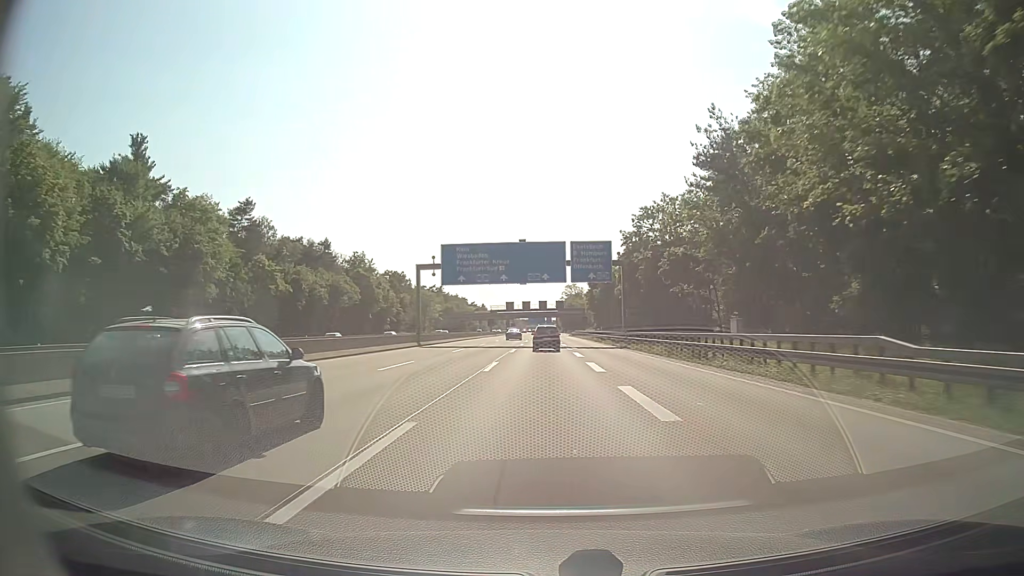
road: motorway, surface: asphalt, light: Day
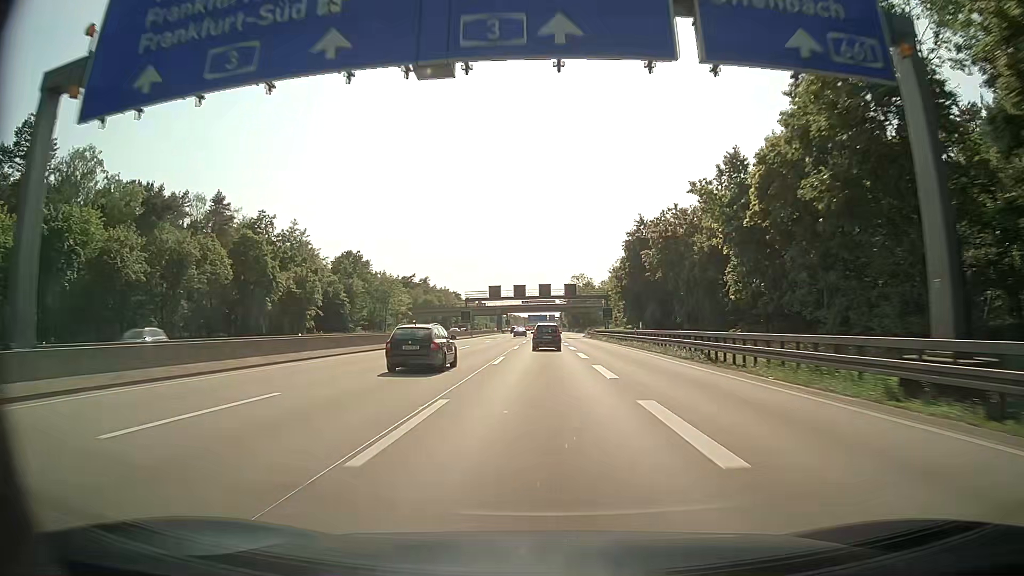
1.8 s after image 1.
(-0.1, +51.1) m; 0°
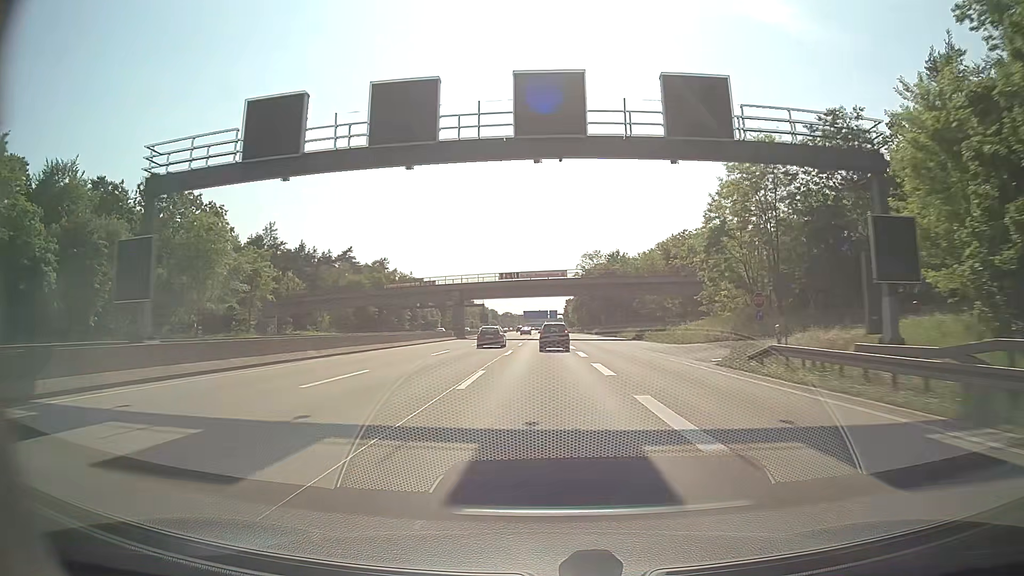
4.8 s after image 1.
(0.0, +83.0) m; 0°
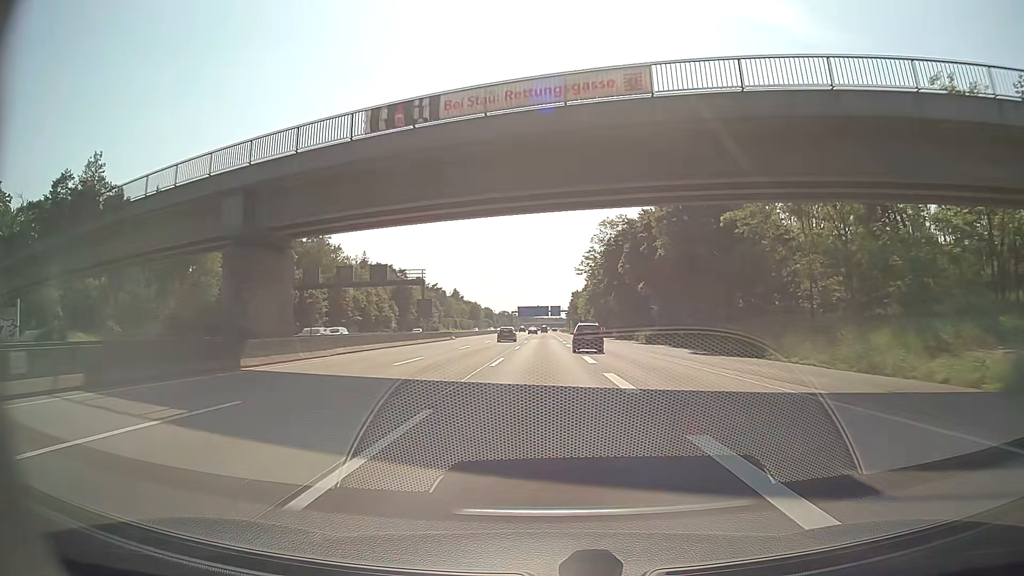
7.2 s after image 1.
(+0.1, +64.8) m; 0°
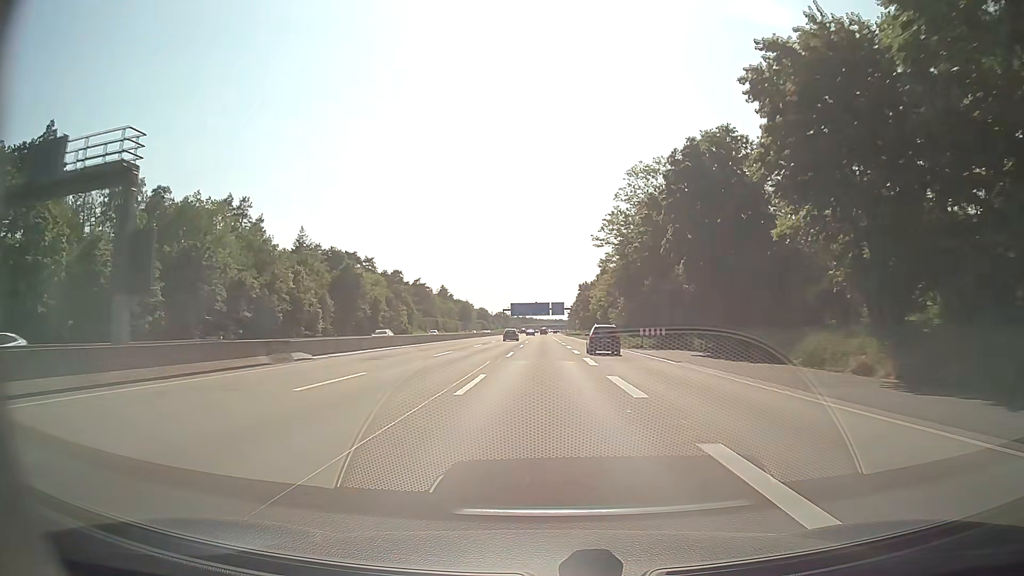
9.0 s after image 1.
(0.0, +48.5) m; 0°
